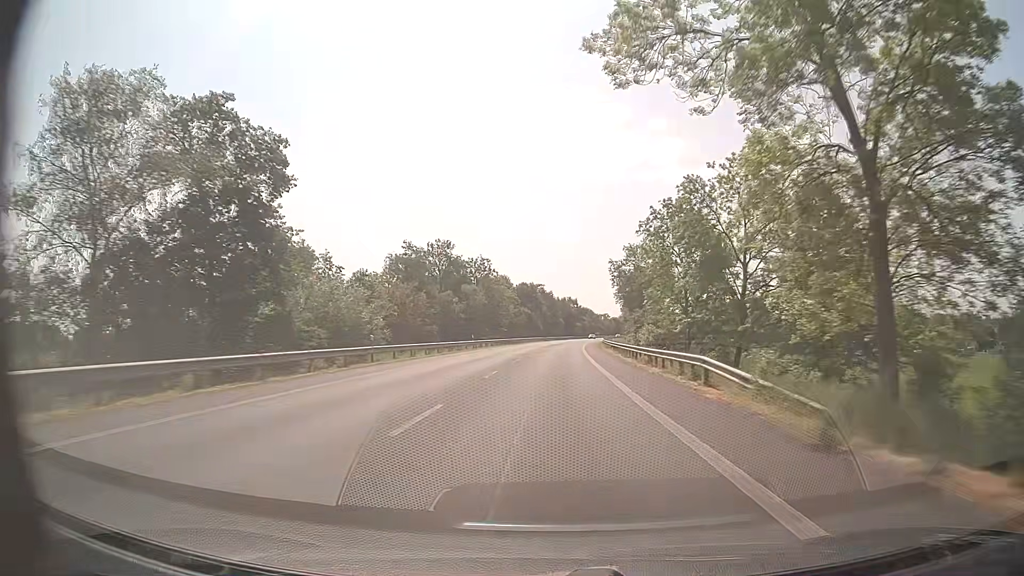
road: primary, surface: asphalt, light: Day
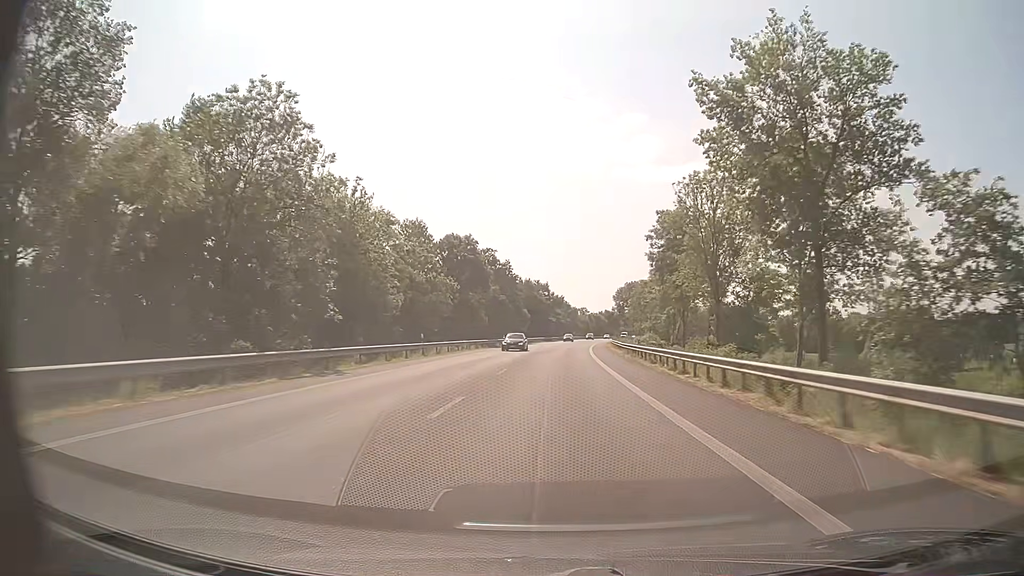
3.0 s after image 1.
(+1.7, +71.3) m; +3°
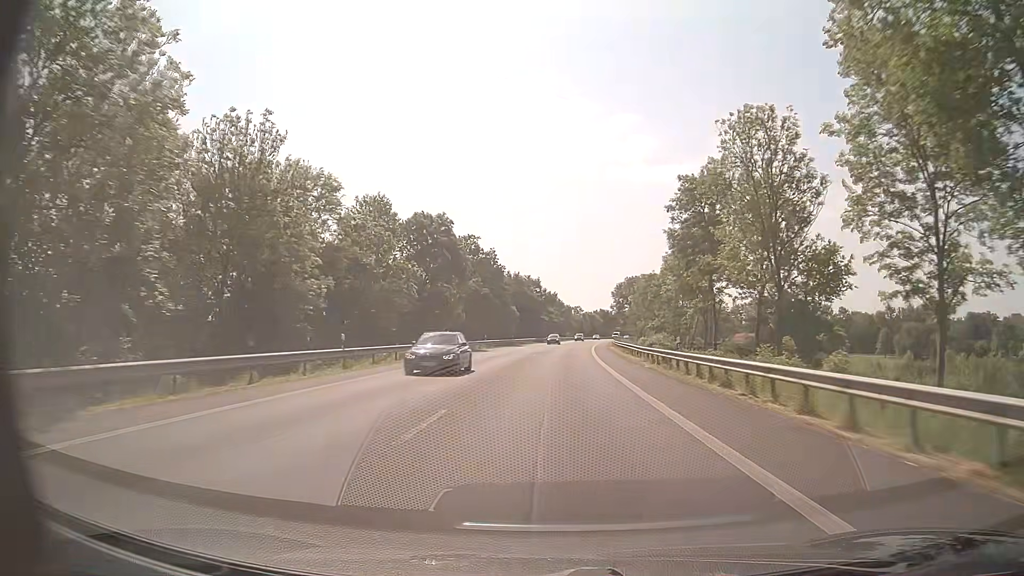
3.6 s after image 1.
(+0.1, +14.5) m; +1°
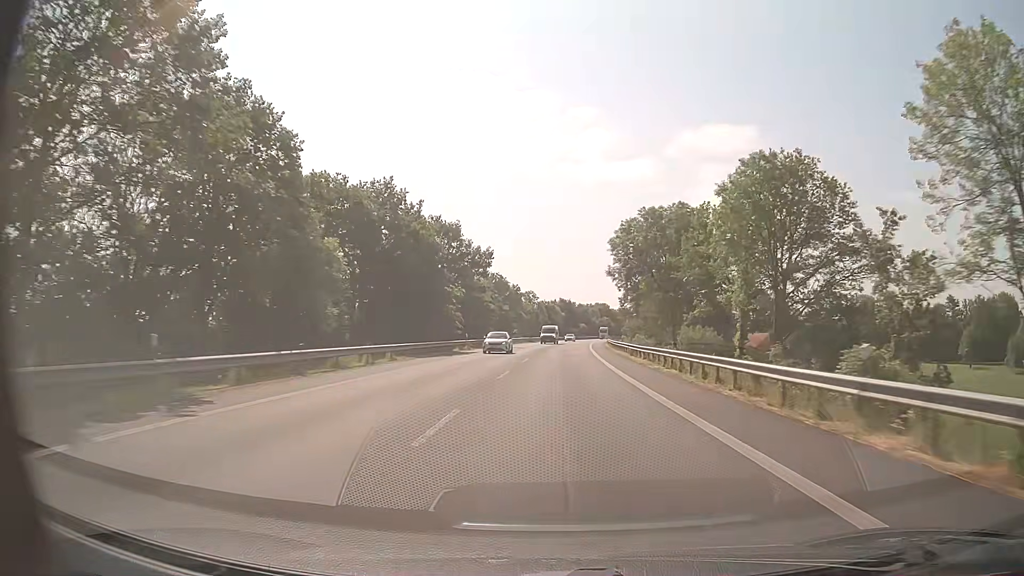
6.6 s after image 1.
(+2.3, +72.9) m; +4°
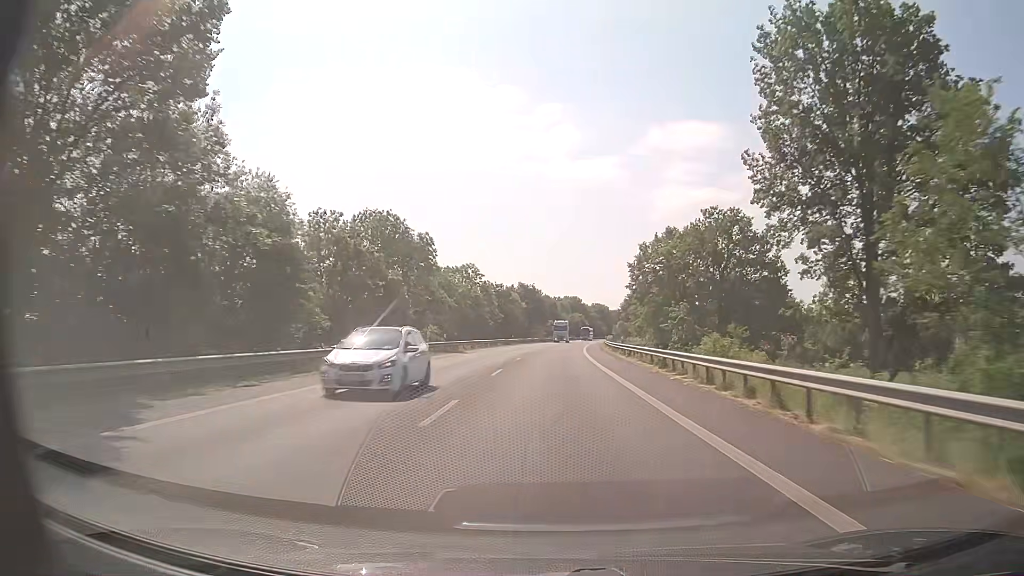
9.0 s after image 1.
(+1.7, +59.0) m; +3°
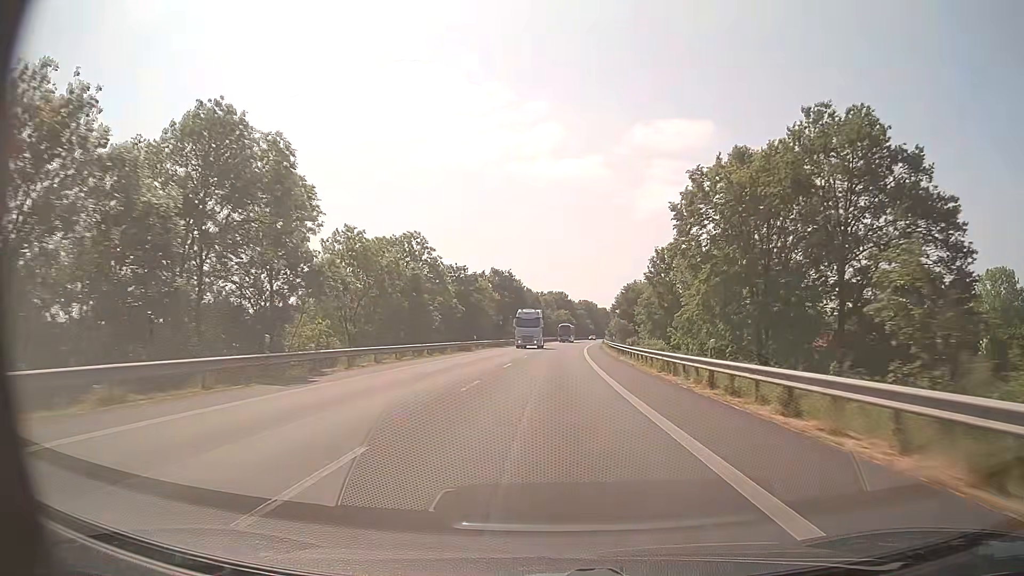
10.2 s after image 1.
(+0.4, +29.7) m; +2°
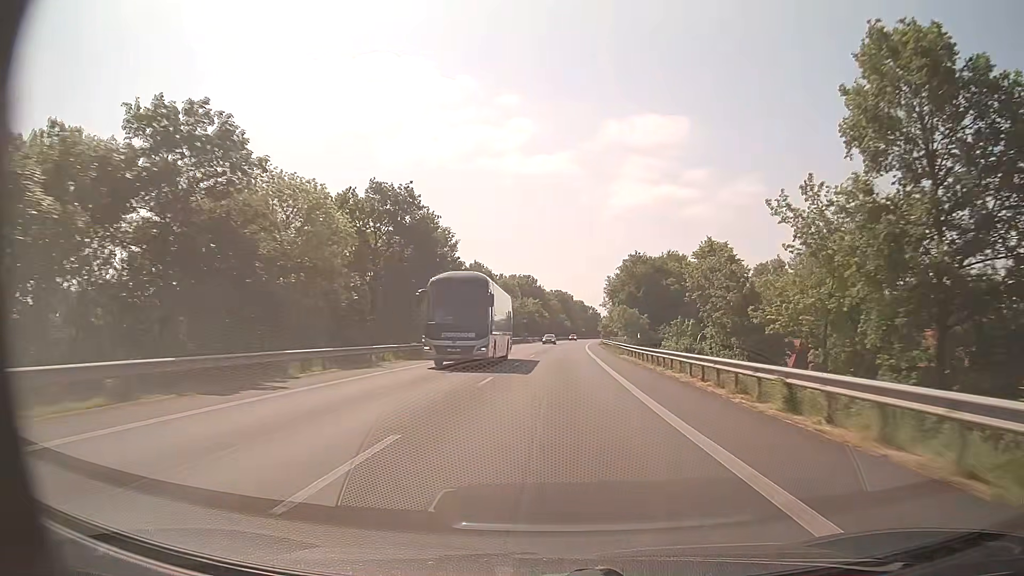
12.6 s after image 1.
(+1.2, +59.8) m; +3°
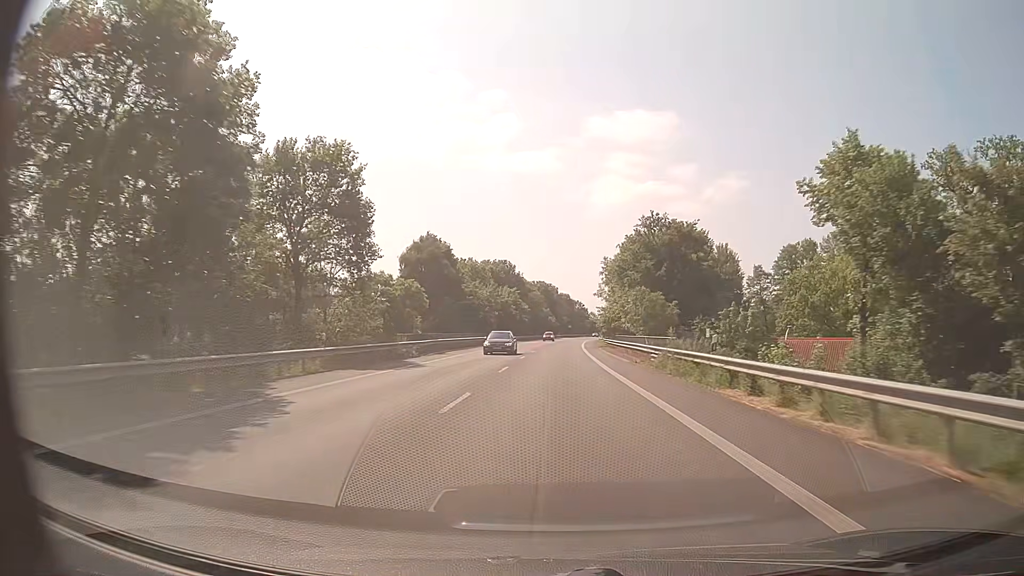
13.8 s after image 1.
(+0.4, +30.0) m; +1°
(0, +10) (0, +20) (0, +30) (+1, +40) (+1, +50) (+1, +60) (+2, +70) (+2, +80) (+3, +90) (+4, +100) m
